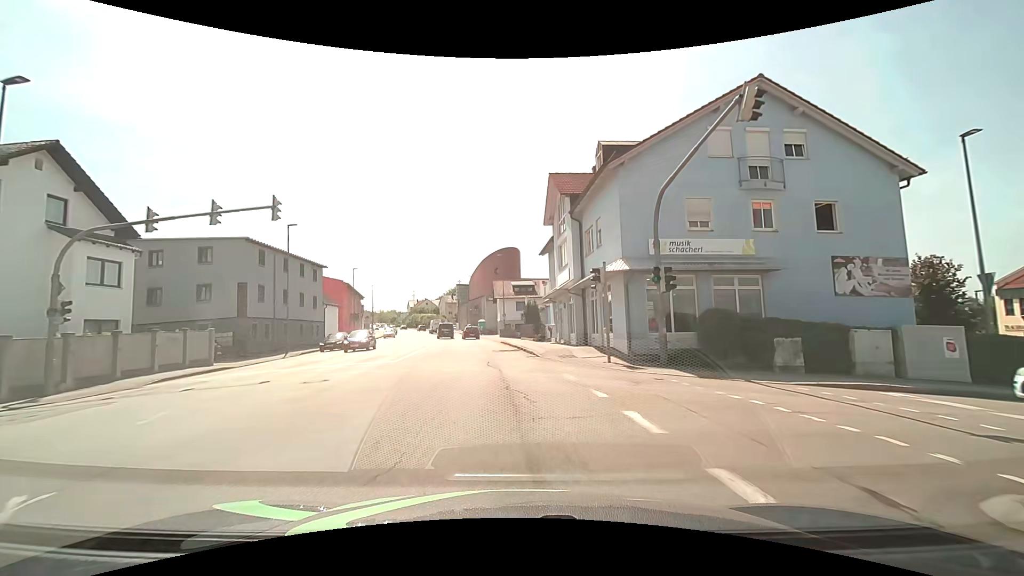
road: tertiary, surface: asphalt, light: Day
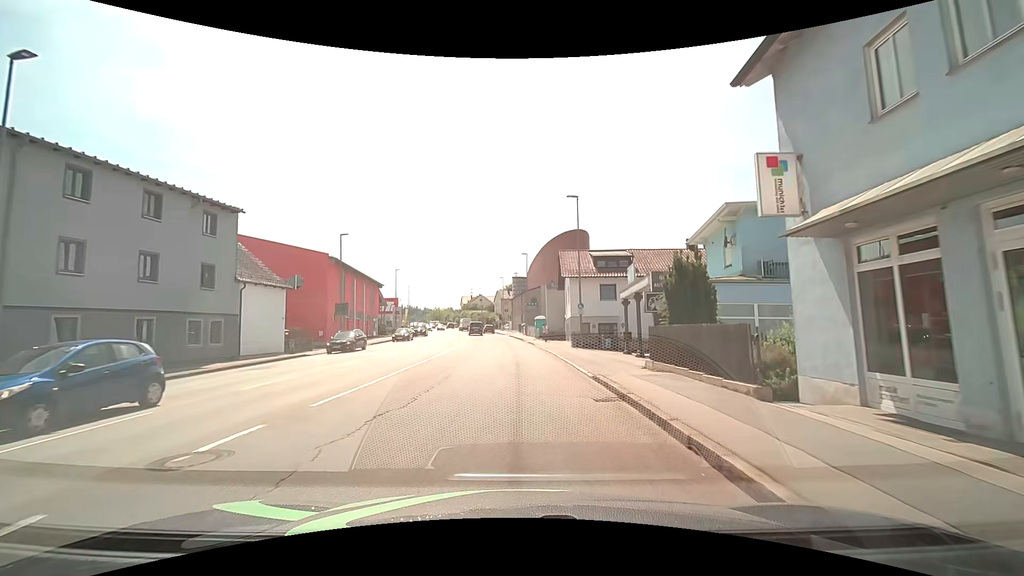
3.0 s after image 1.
(-1.4, +27.5) m; -5°
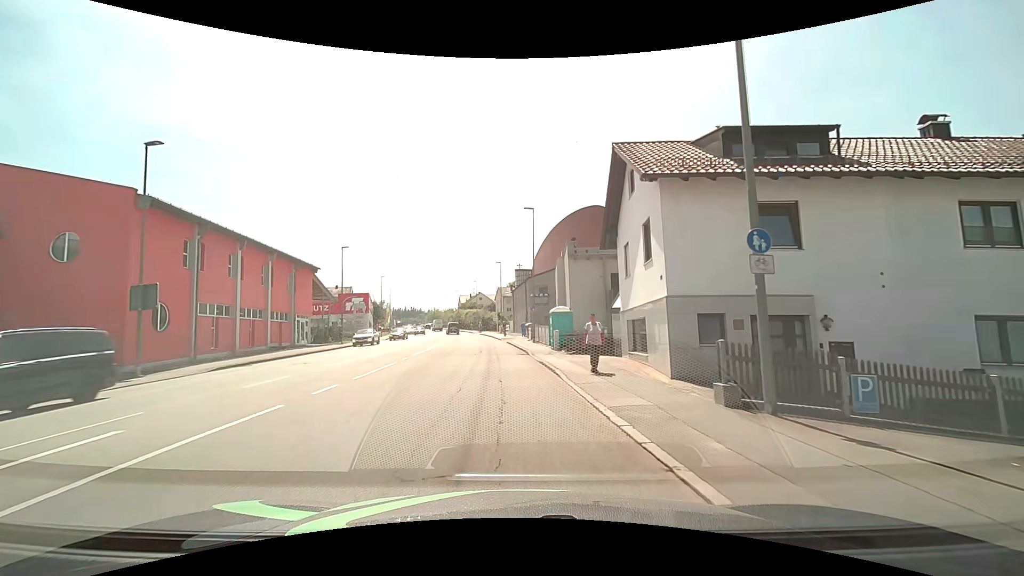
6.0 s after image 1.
(-0.4, +24.2) m; -3°
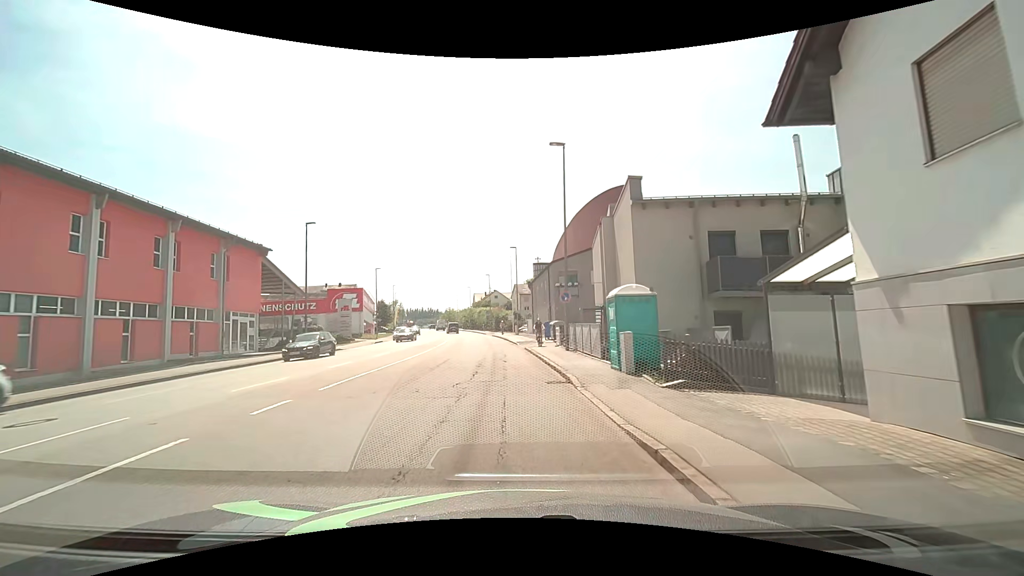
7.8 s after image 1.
(-0.1, +13.3) m; -2°
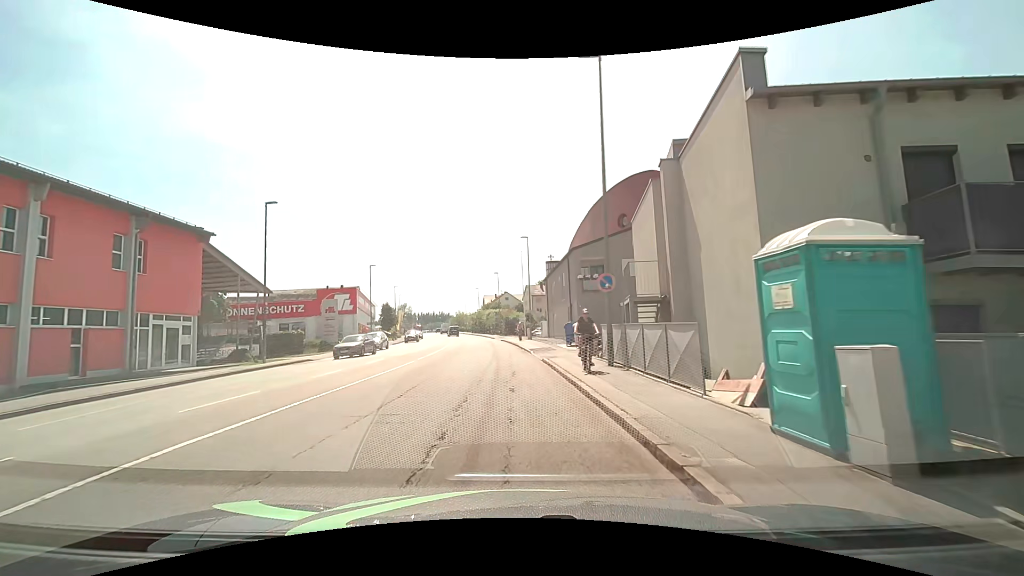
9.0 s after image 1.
(0.0, +8.4) m; -1°
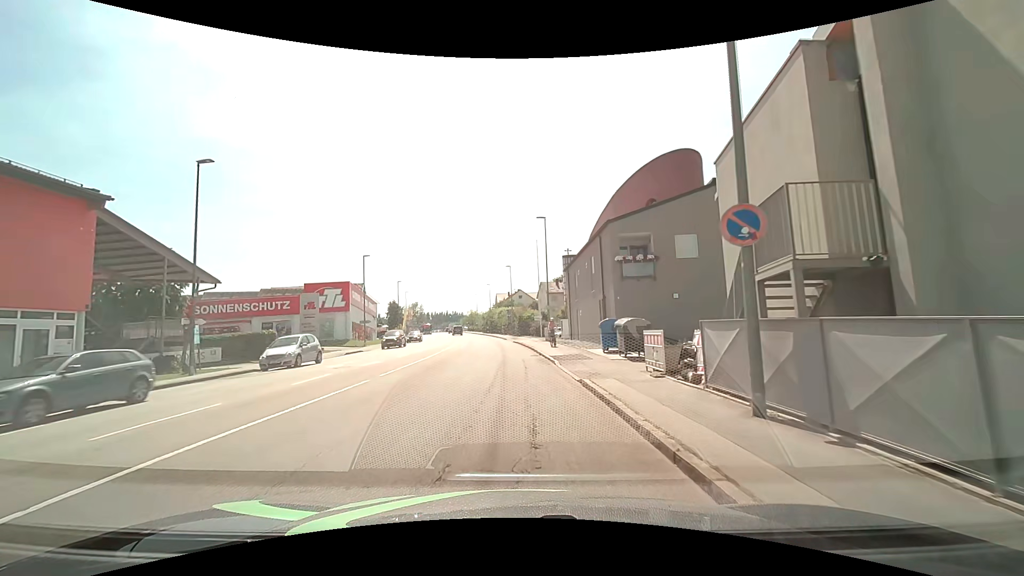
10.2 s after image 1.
(-0.1, +8.6) m; -2°
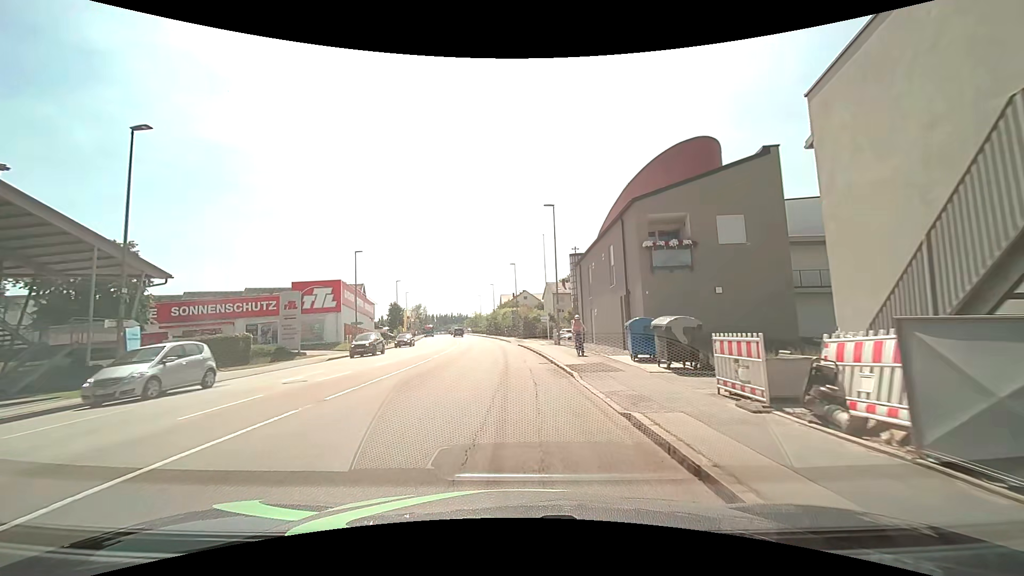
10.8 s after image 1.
(0.0, +4.7) m; -1°
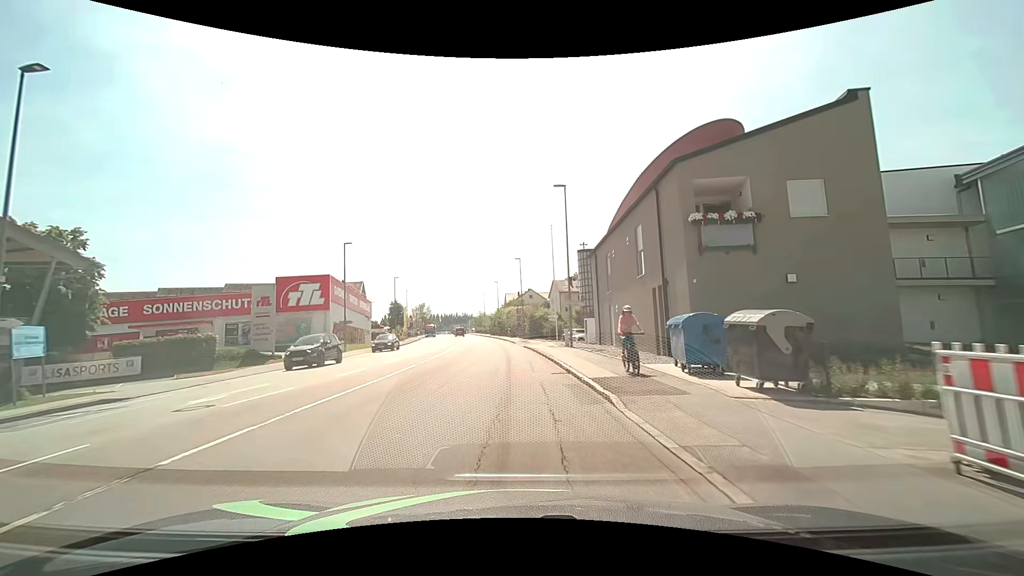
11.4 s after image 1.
(0.0, +5.0) m; 0°
(0, +10) (0, +20) (-1, +30) (-1, +40) (-2, +50) (-3, +60) (-4, +70) (-6, +80) (-7, +90) (-9, +100) m
